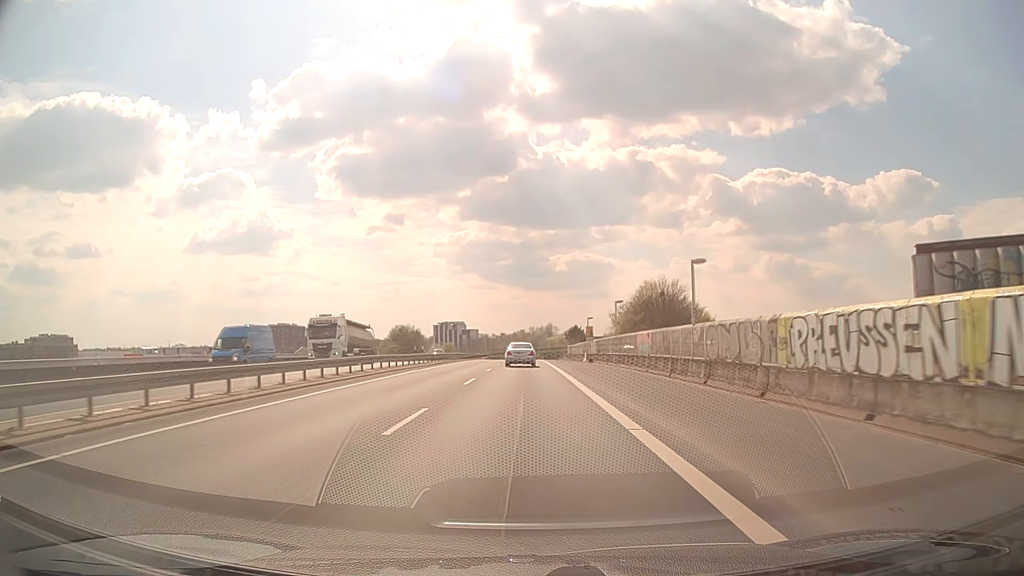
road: trunk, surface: asphalt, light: Day
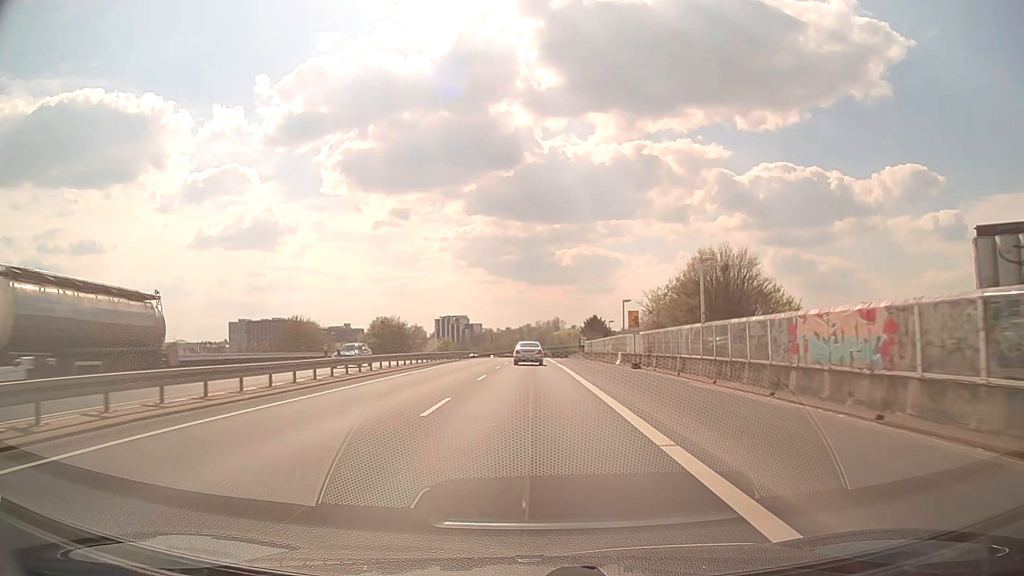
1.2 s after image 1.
(-0.1, +21.9) m; 0°
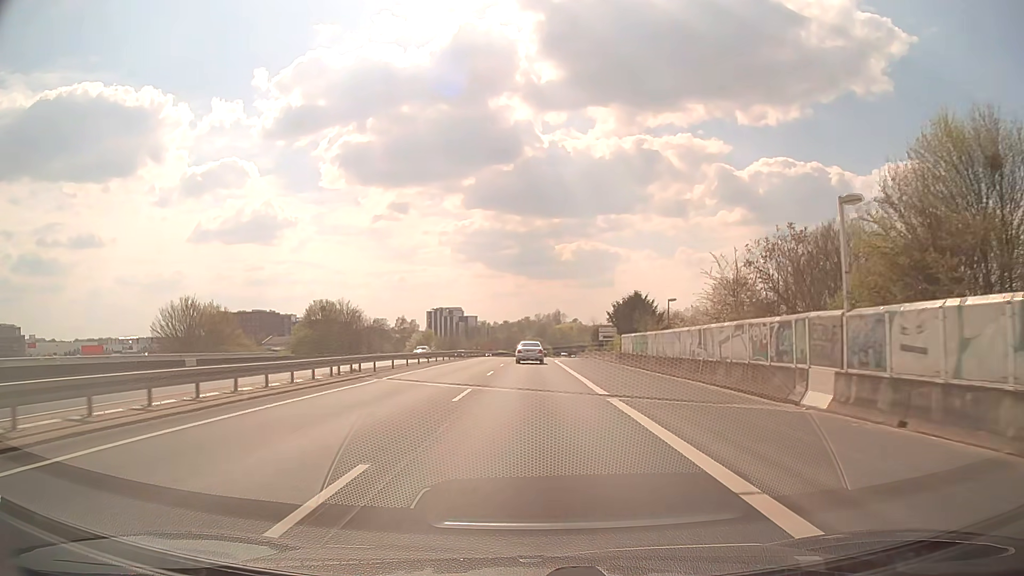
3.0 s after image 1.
(-0.1, +33.1) m; 0°
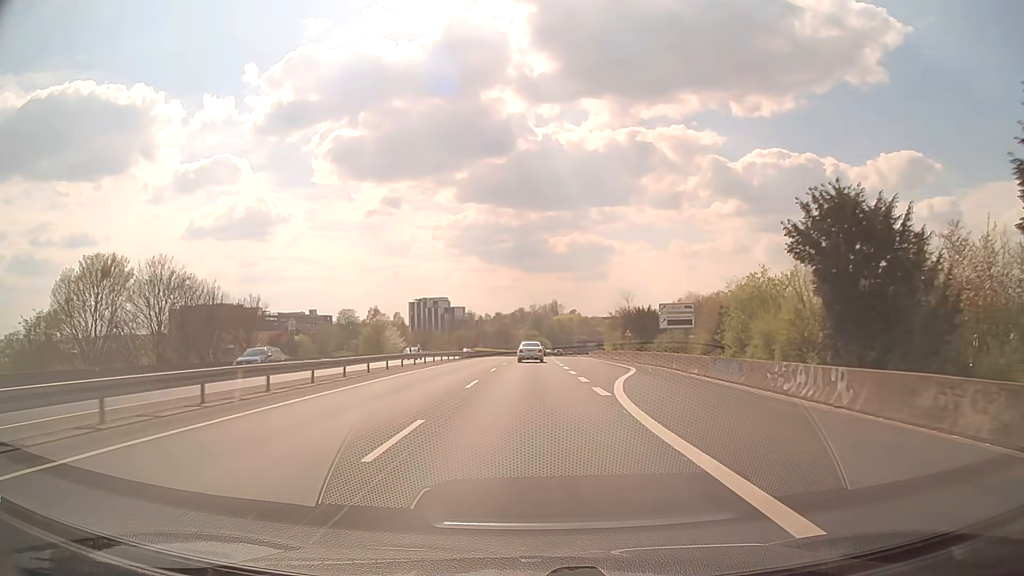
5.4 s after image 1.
(+0.1, +44.4) m; 0°
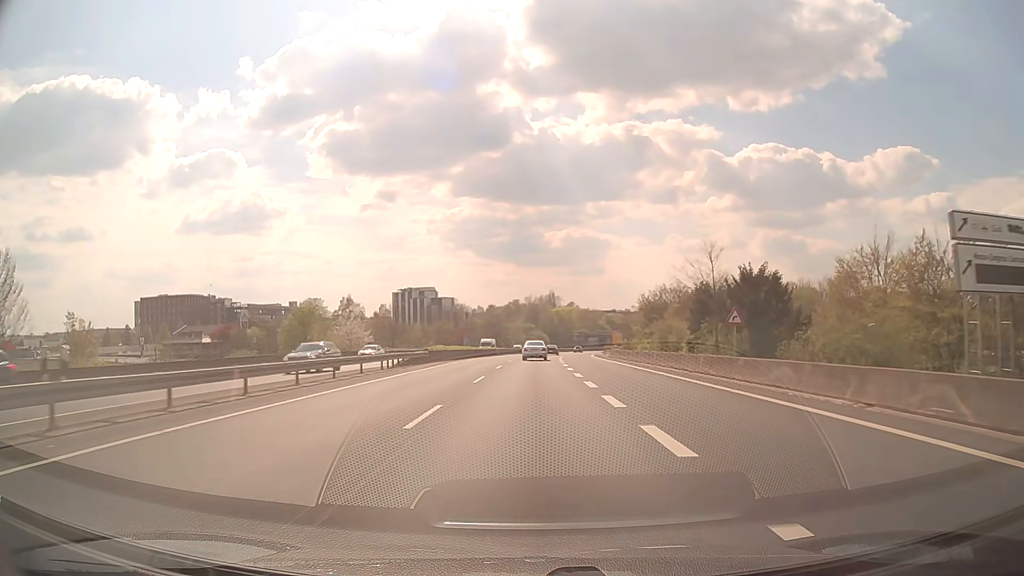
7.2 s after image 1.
(+0.1, +33.4) m; 0°
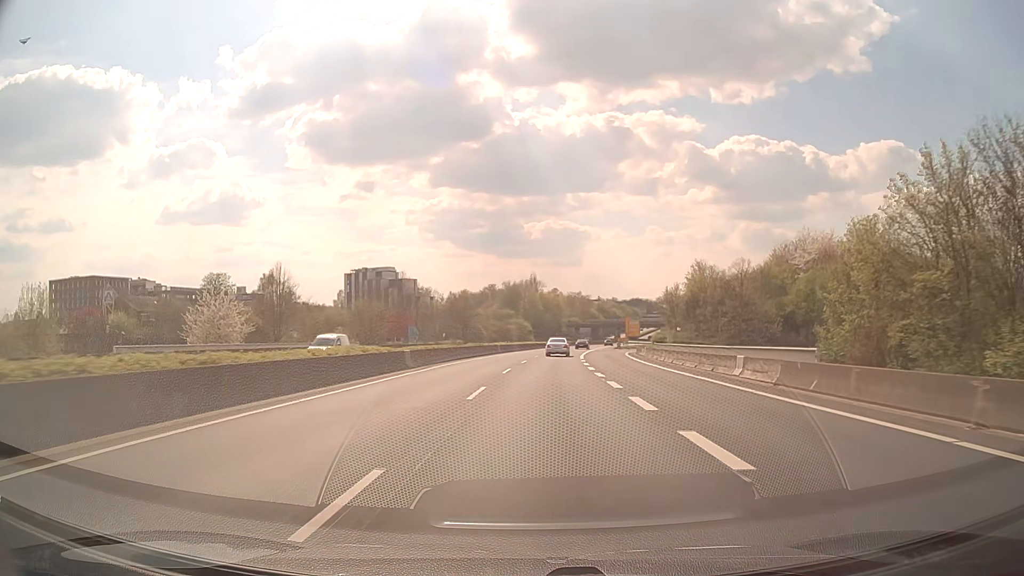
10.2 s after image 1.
(+0.4, +55.7) m; +2°
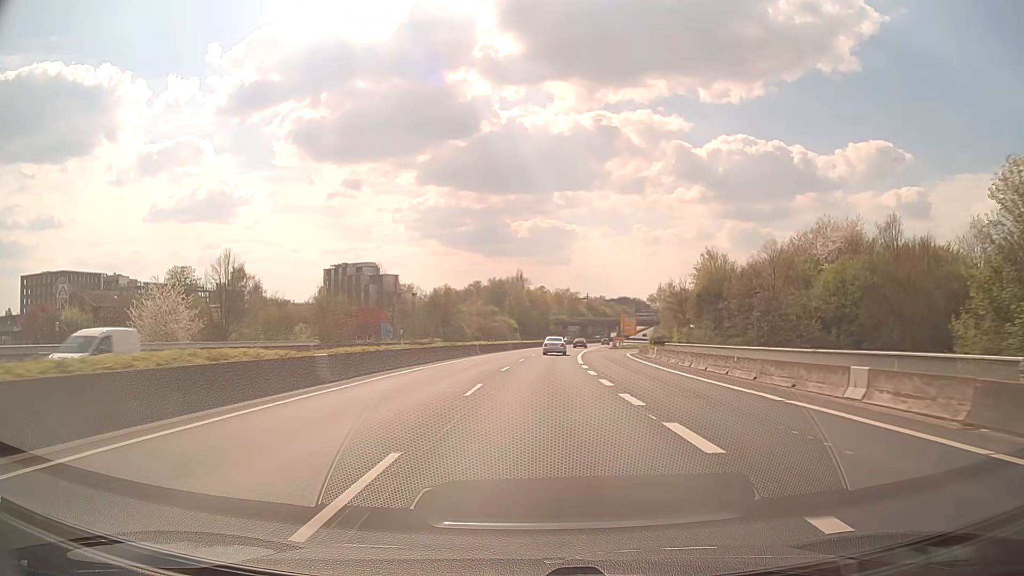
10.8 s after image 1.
(+0.1, +11.1) m; +1°
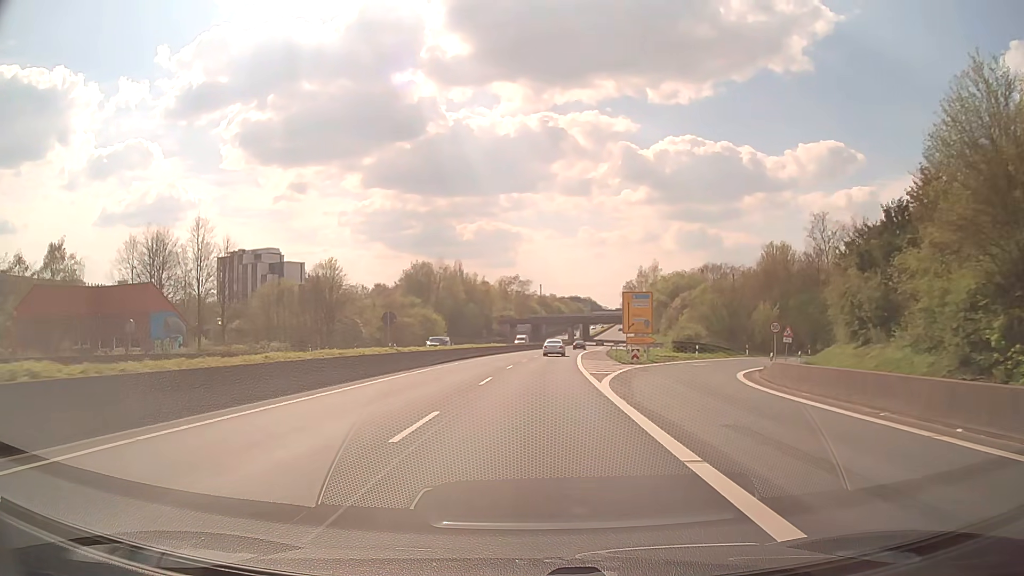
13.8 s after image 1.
(+2.4, +55.2) m; +5°
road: trunk_link
(0, +10) (0, +20) (+1, +30) (+1, +40) (+2, +50) (+2, +60) (+3, +70) (+4, +80) (+5, +90) (+7, +100) m
